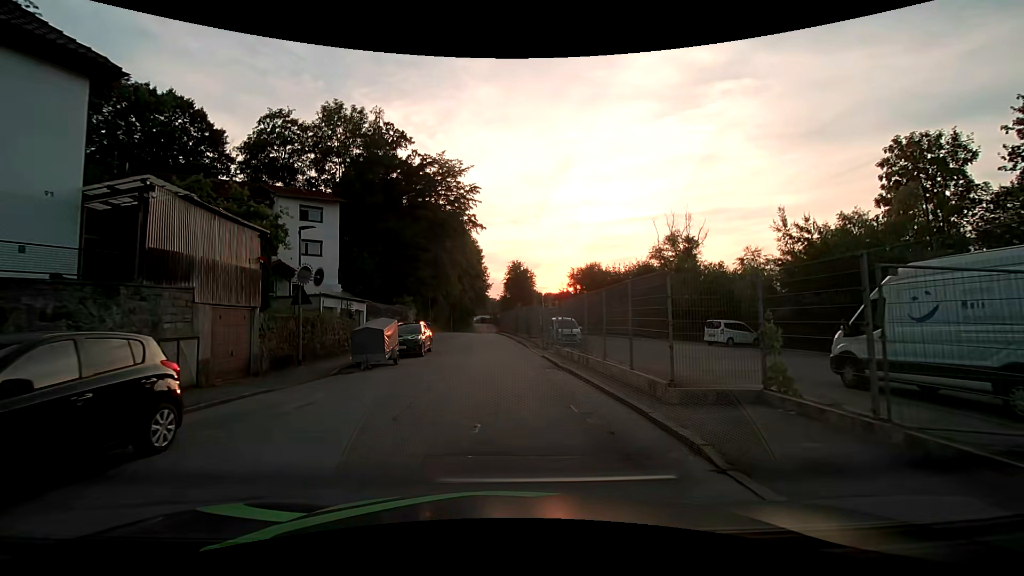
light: Day
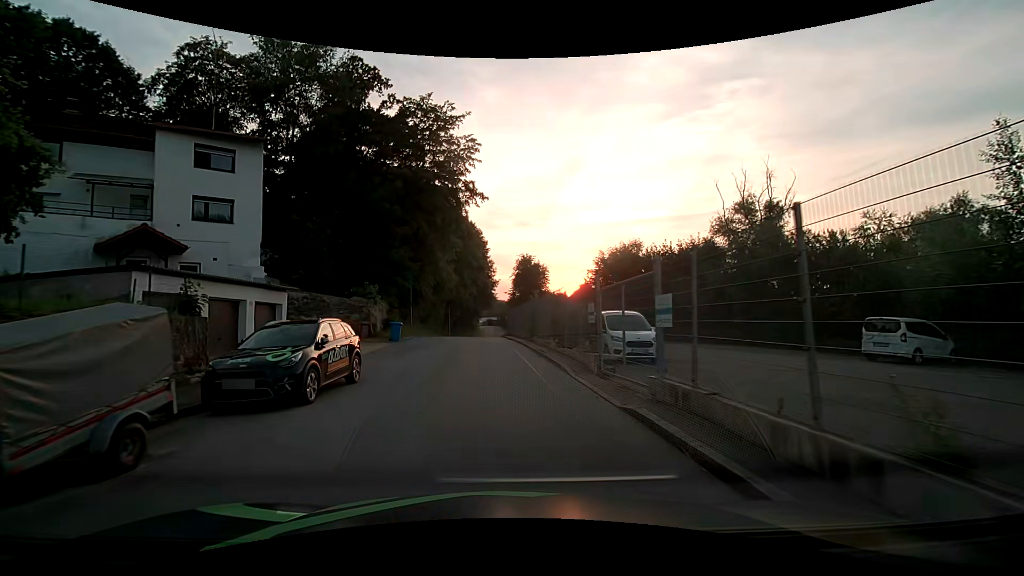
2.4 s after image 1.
(-0.1, +14.3) m; -1°
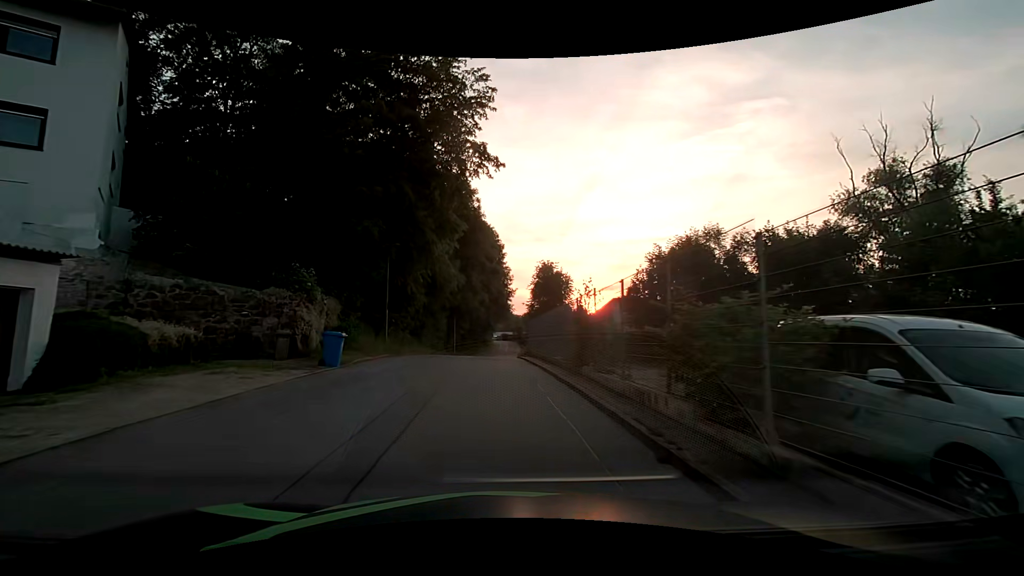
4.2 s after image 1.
(-0.3, +12.3) m; -2°
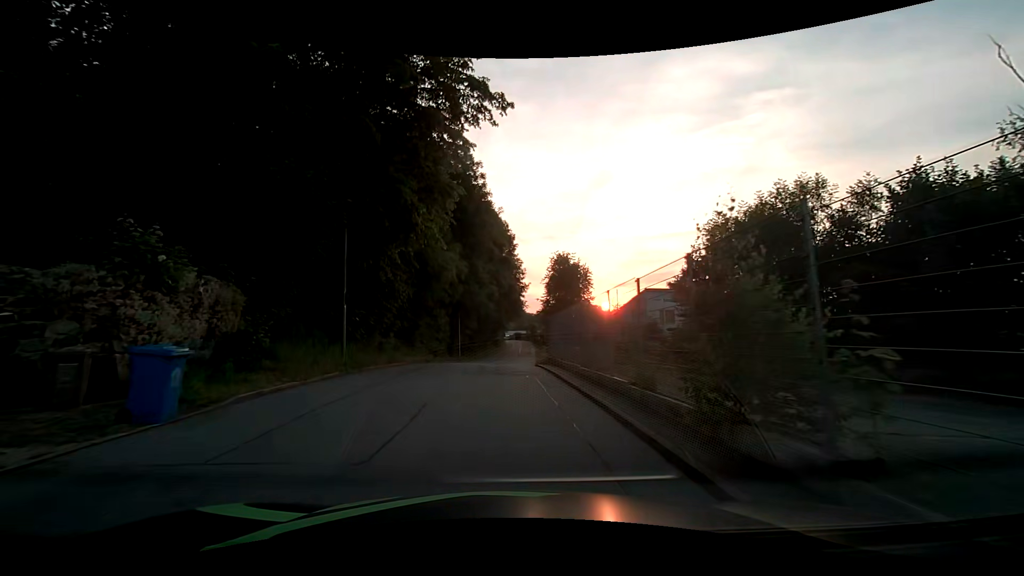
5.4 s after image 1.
(-0.1, +8.4) m; -1°
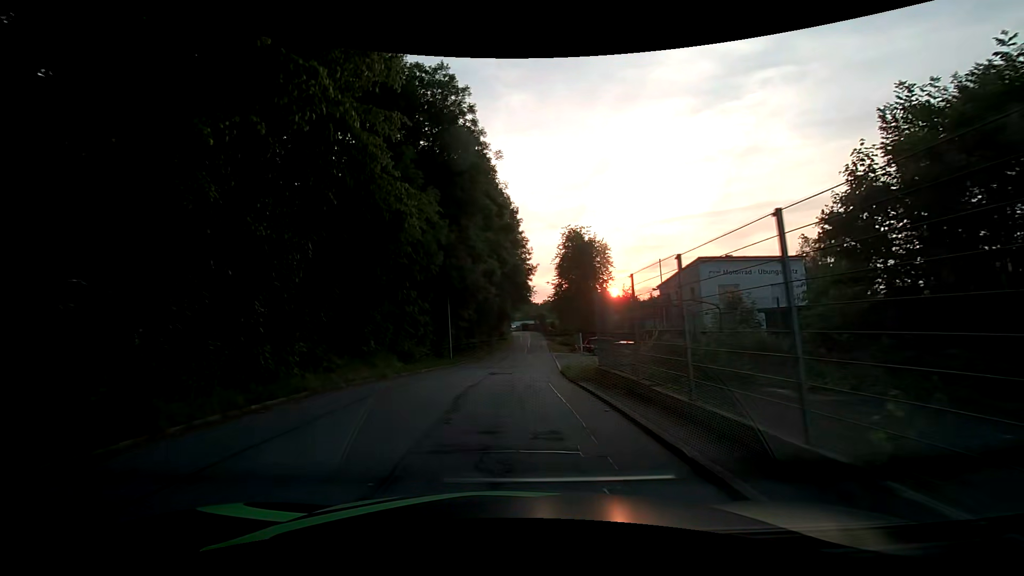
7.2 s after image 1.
(-0.1, +12.3) m; -1°
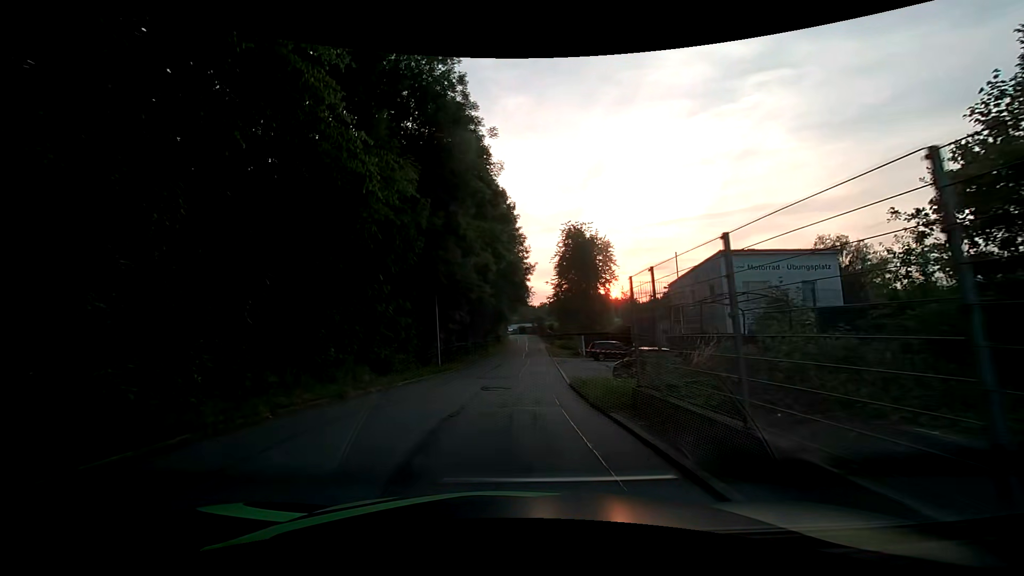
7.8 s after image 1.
(+0.1, +4.3) m; +1°
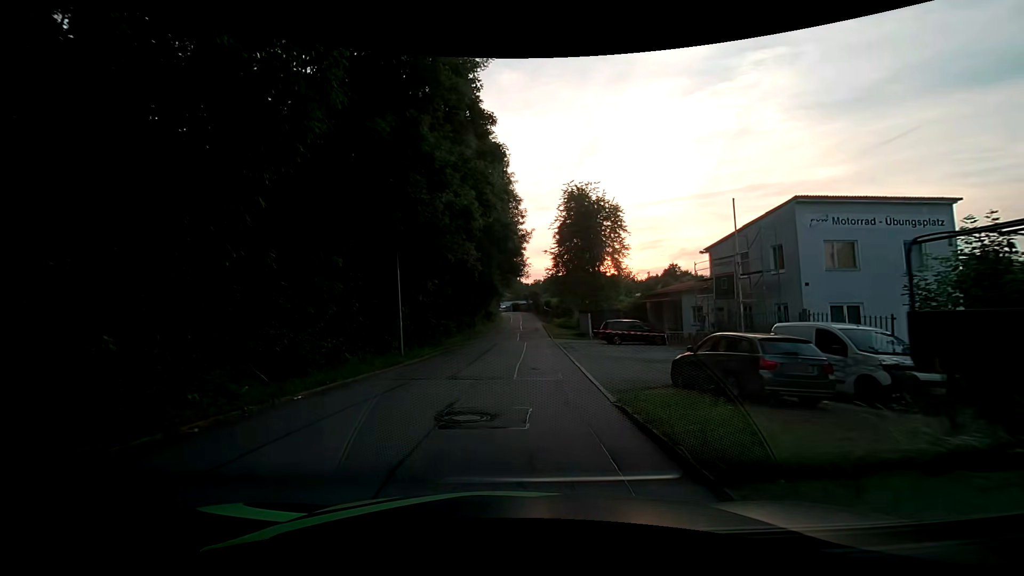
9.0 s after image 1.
(0.0, +8.9) m; 0°
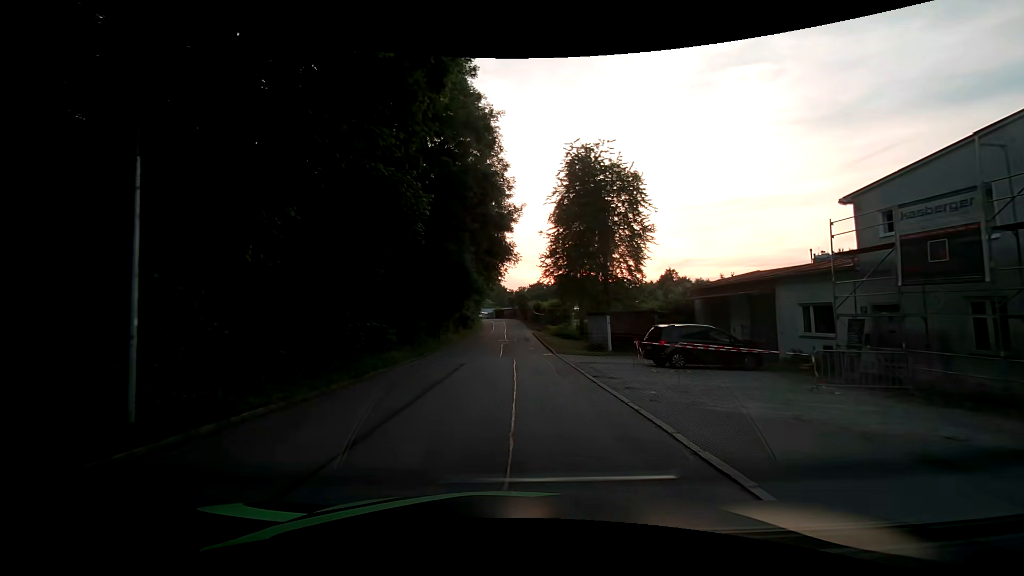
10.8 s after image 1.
(+0.2, +14.8) m; +3°
